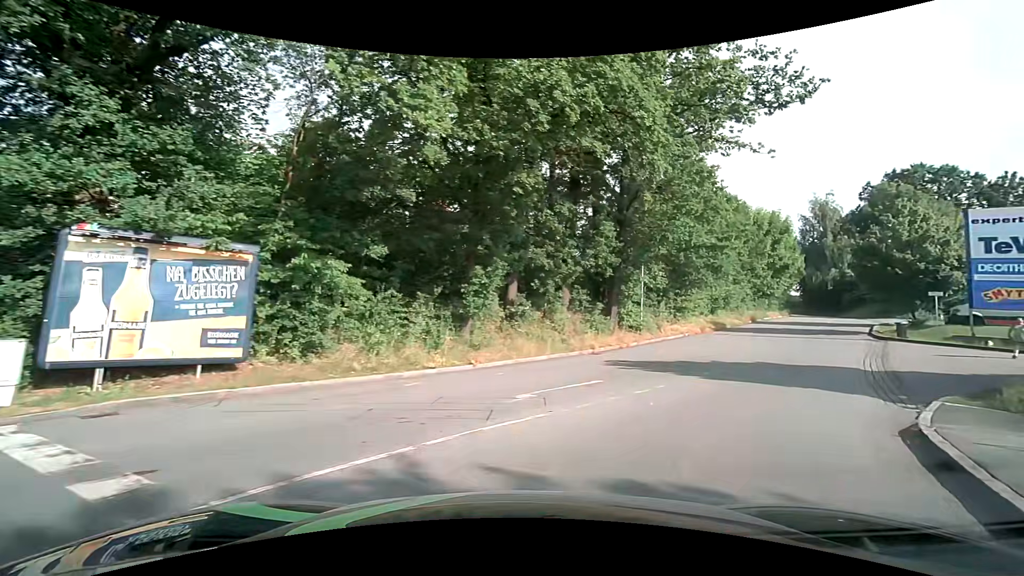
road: residential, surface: asphalt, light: Day
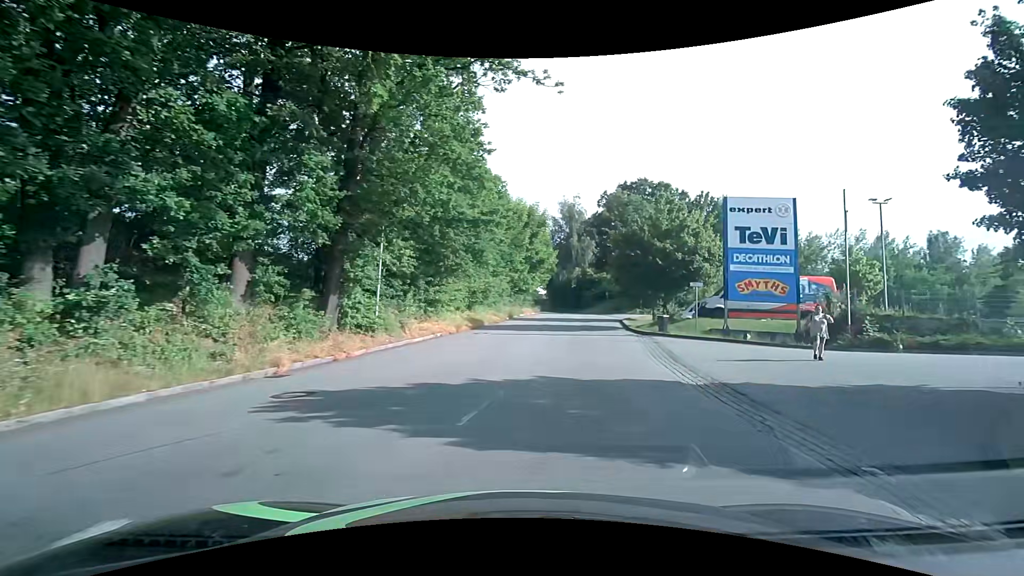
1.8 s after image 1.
(+2.1, +8.7) m; +28°
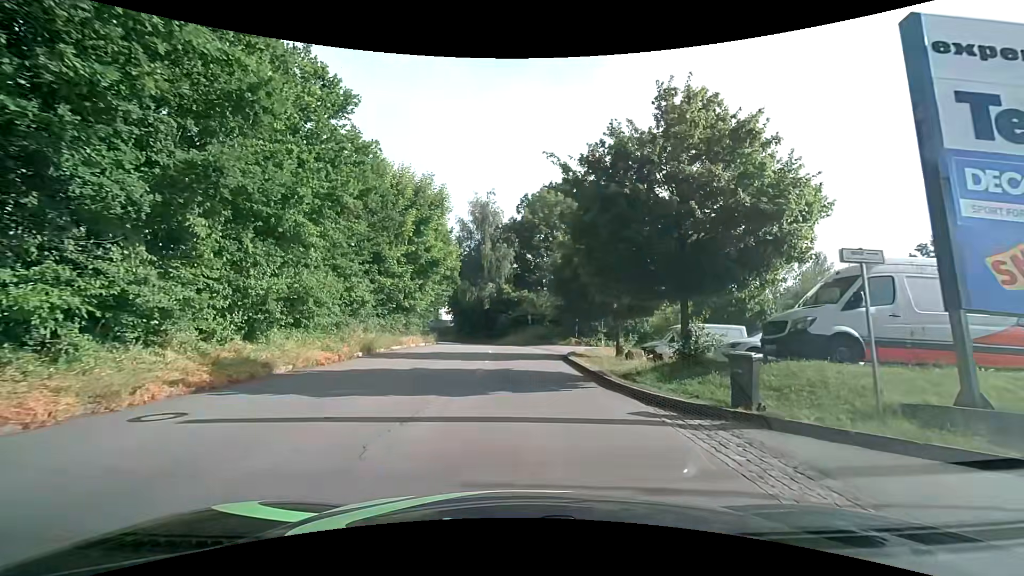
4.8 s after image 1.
(+2.1, +17.8) m; +9°
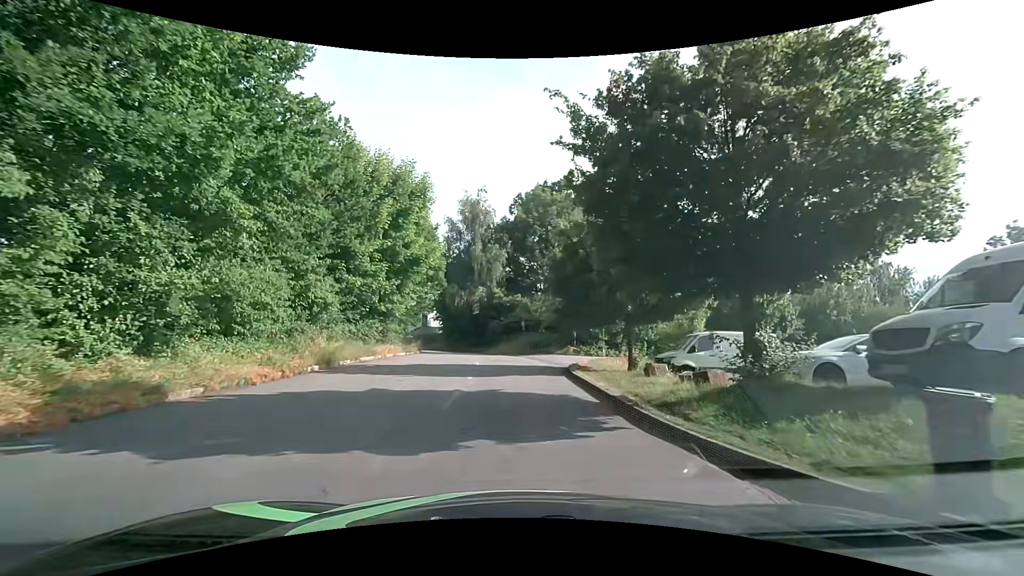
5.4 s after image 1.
(+0.1, +4.0) m; +3°
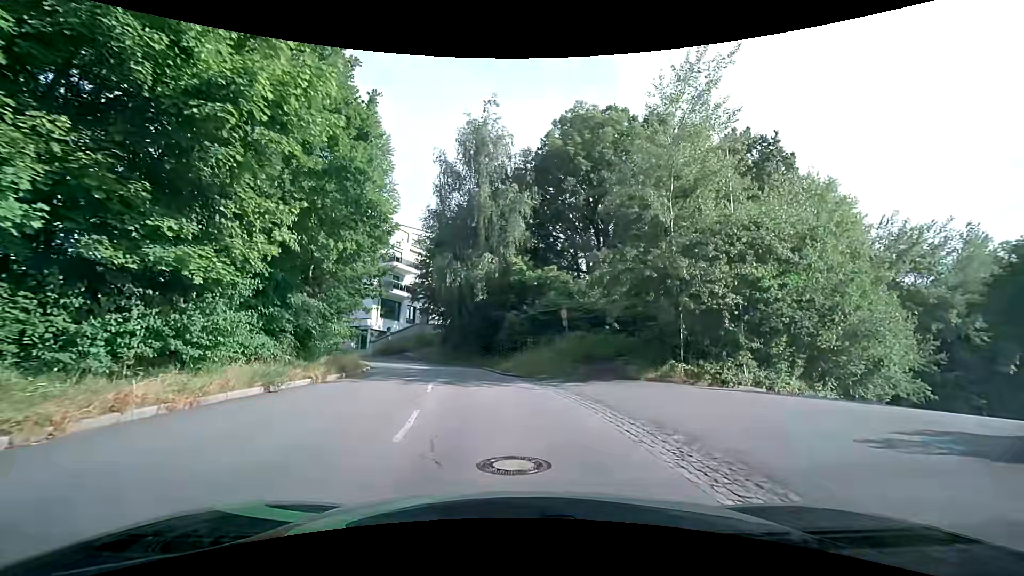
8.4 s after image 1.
(-0.6, +20.7) m; -4°
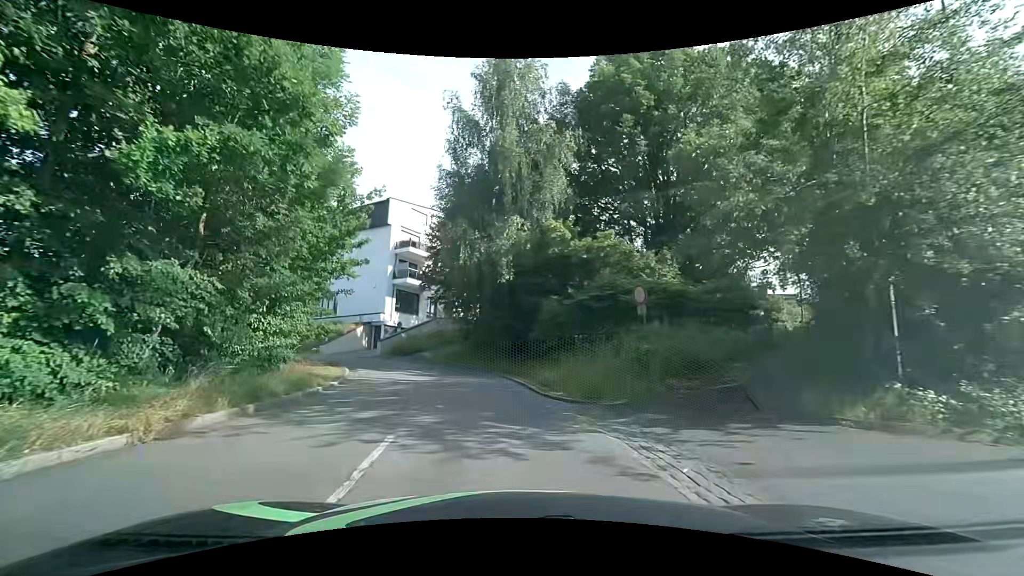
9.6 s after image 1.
(-0.1, +8.4) m; -3°
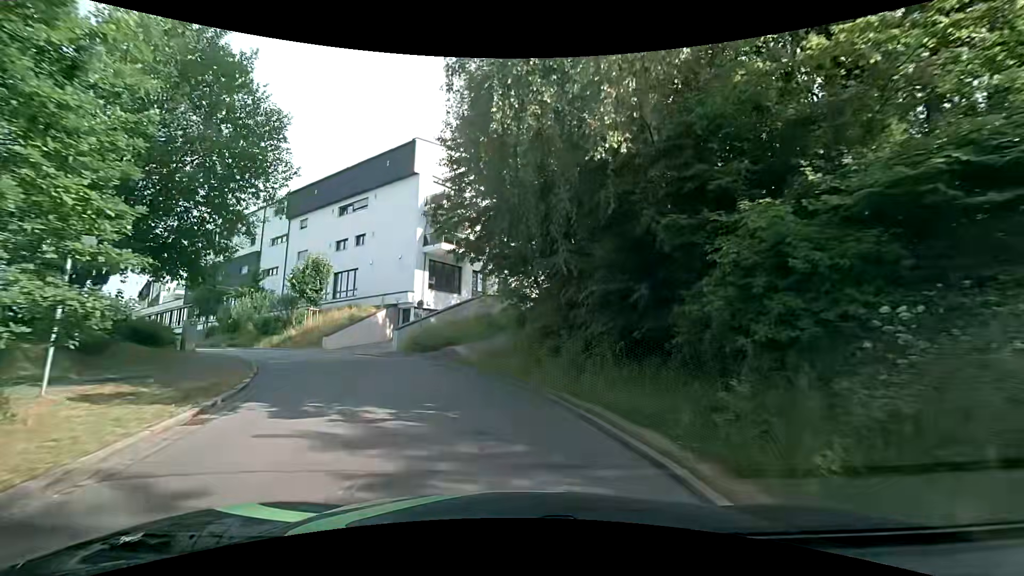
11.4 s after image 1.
(-0.8, +13.3) m; -8°
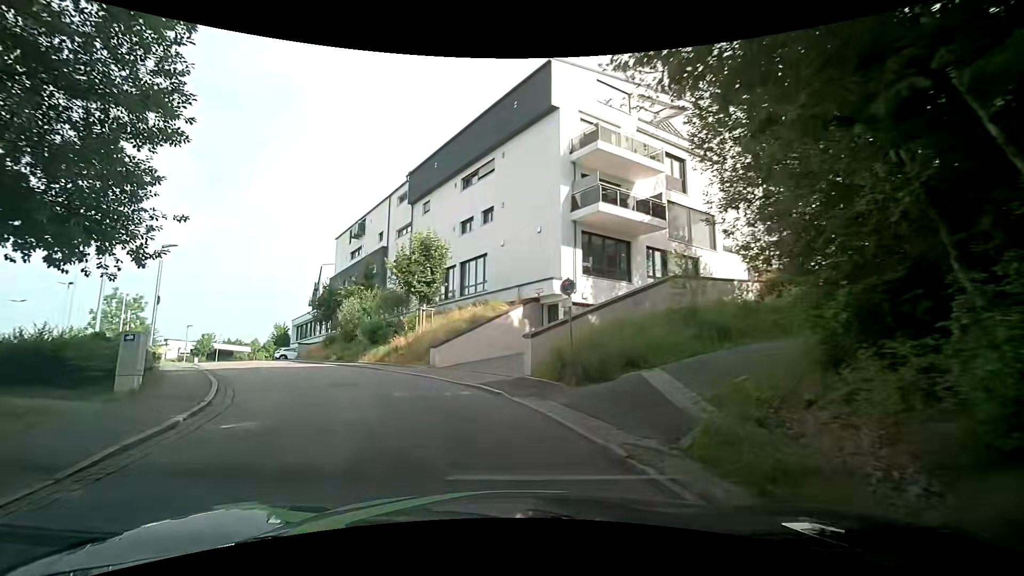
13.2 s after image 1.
(-1.3, +11.8) m; -17°
